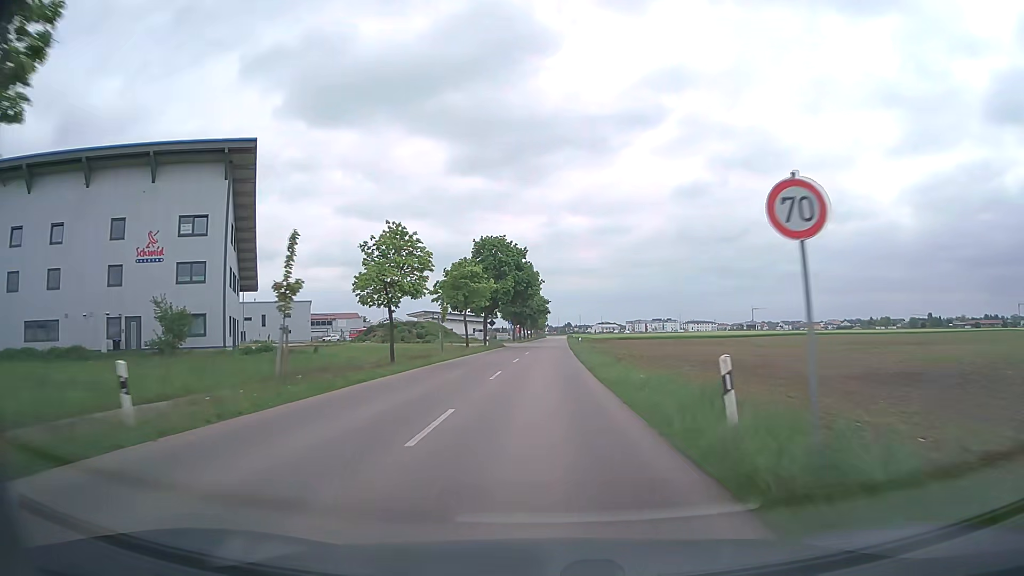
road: tertiary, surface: asphalt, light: Day
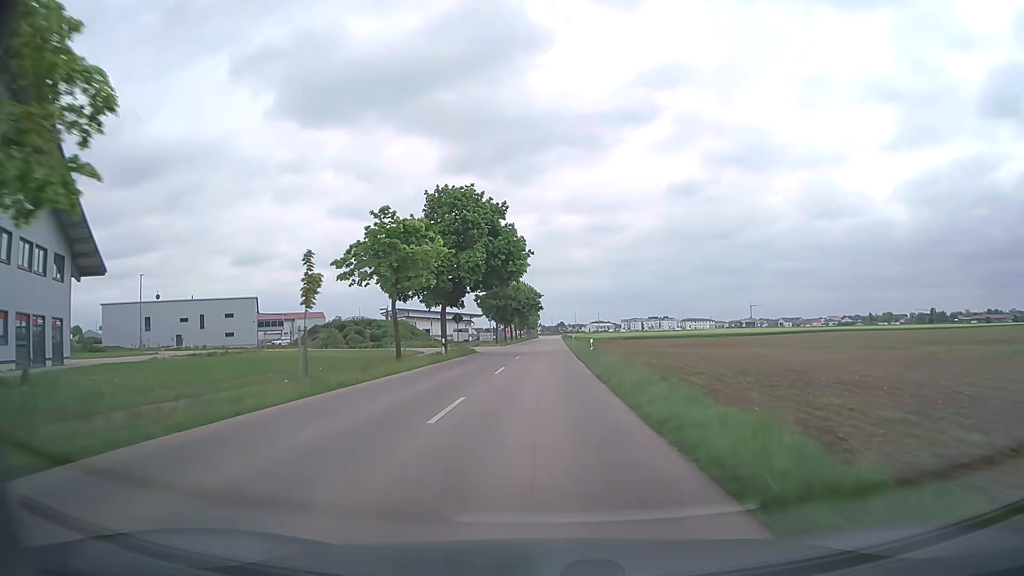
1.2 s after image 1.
(+0.2, +22.0) m; +1°
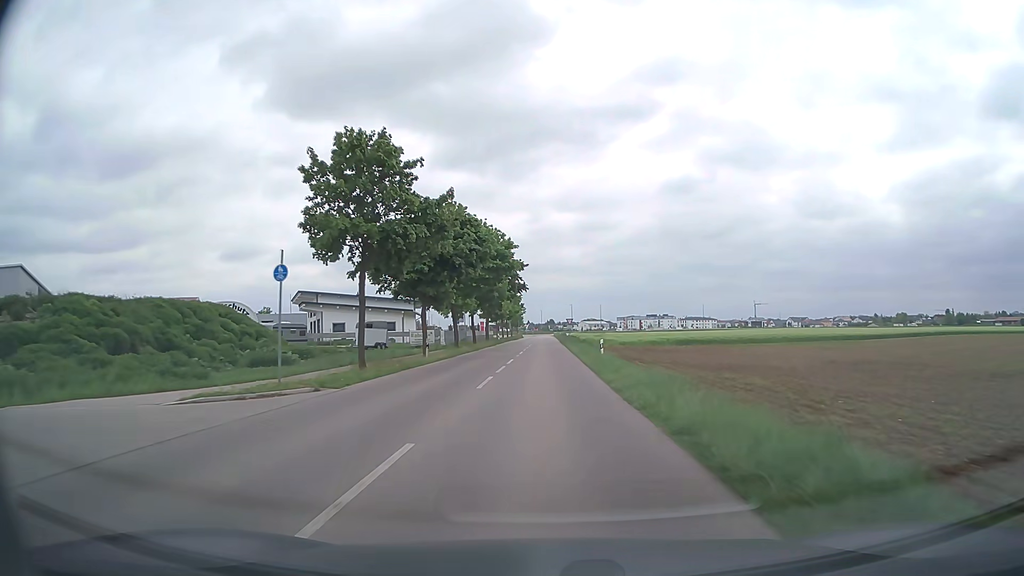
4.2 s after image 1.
(+0.5, +54.0) m; +1°
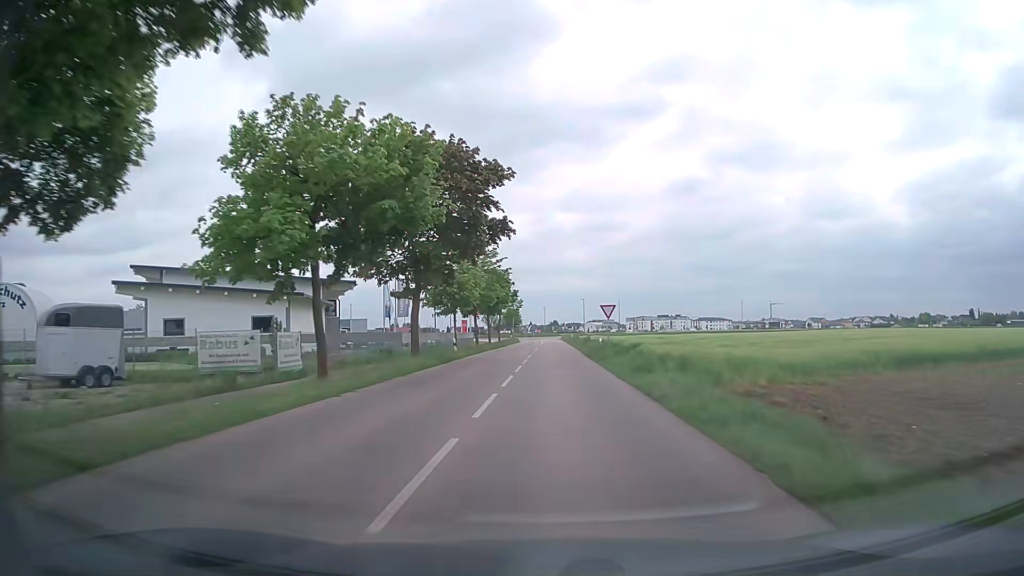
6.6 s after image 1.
(-0.3, +41.6) m; 0°
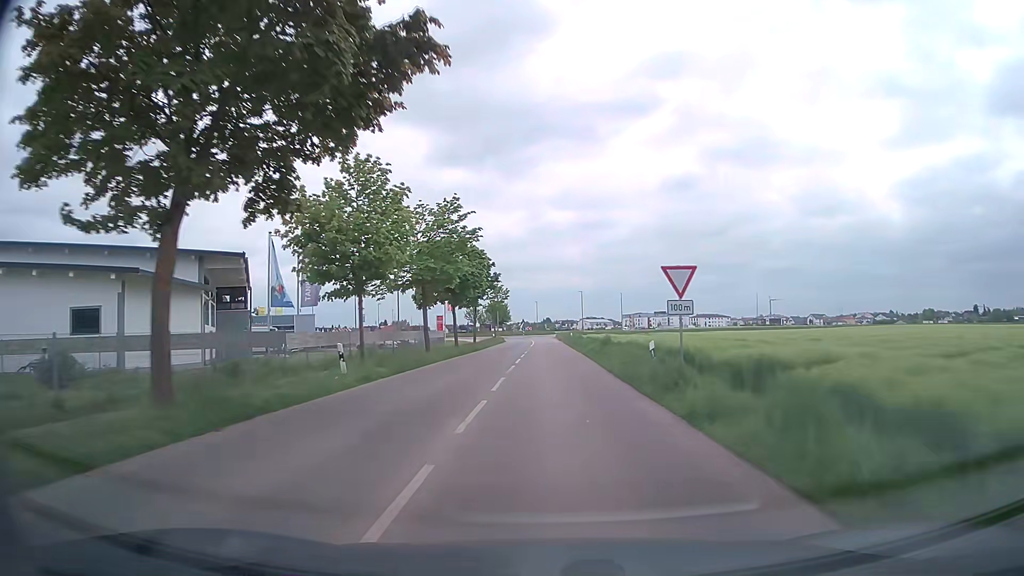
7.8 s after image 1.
(+0.1, +19.7) m; +1°
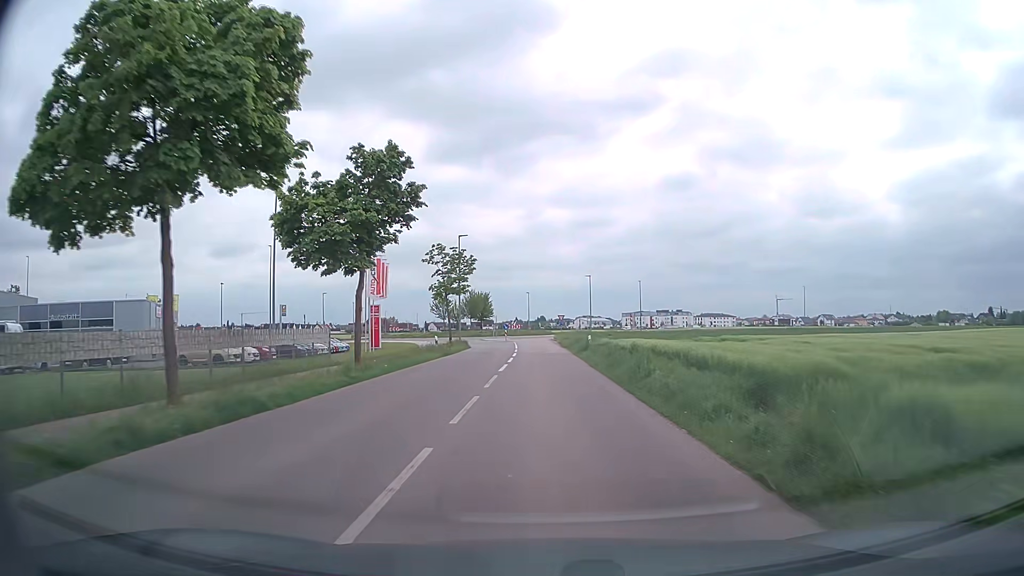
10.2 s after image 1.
(0.0, +34.7) m; 0°
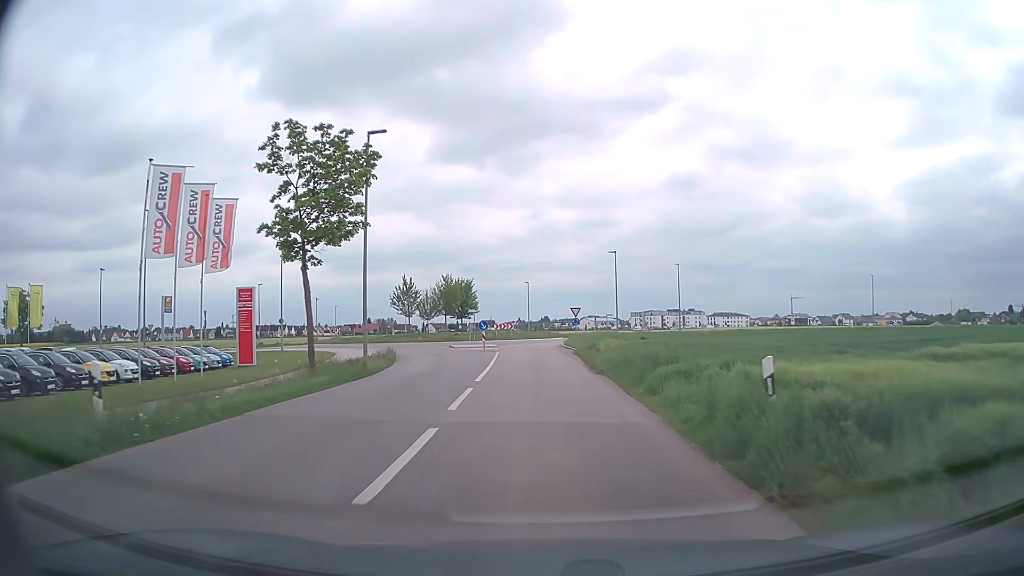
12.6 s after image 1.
(-0.1, +28.3) m; 0°
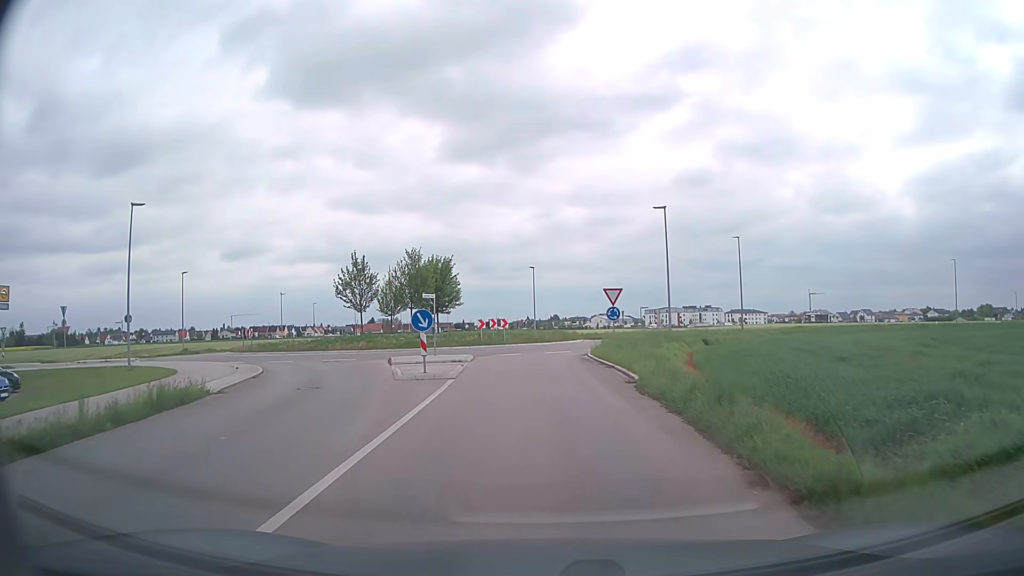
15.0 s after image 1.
(-0.2, +22.1) m; -1°
